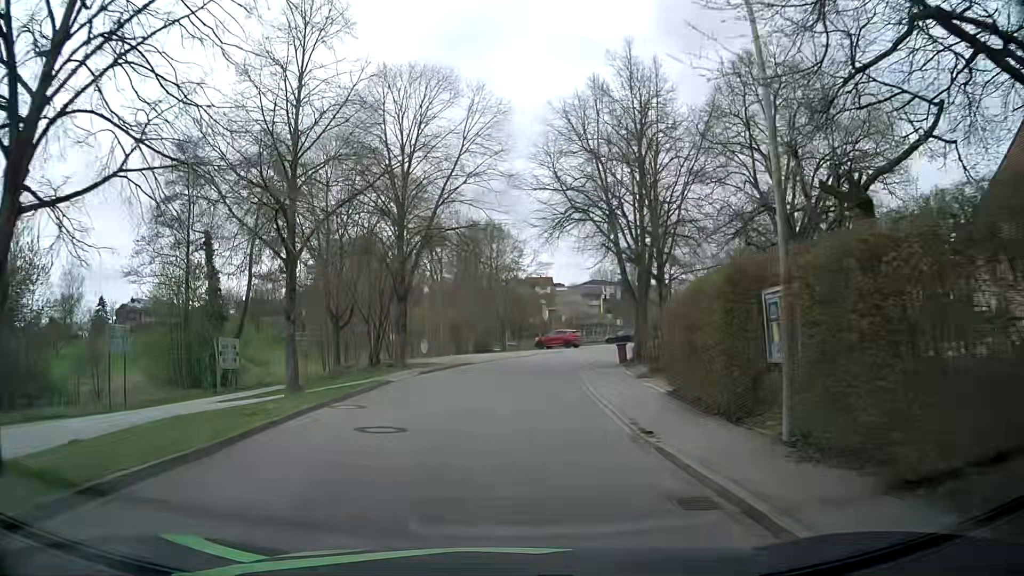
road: residential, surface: asphalt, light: Day
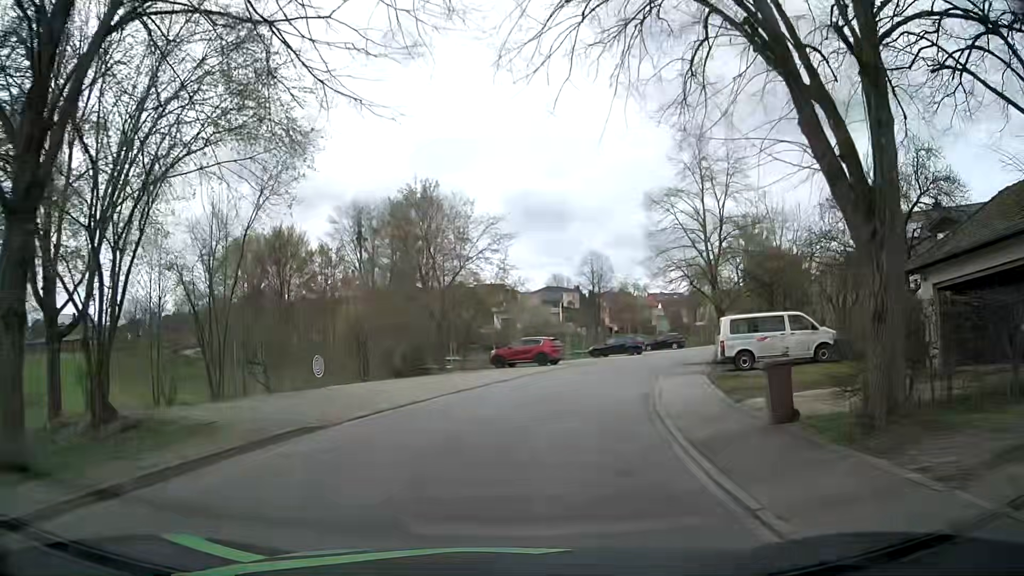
(+0.6, +21.3) m; +5°
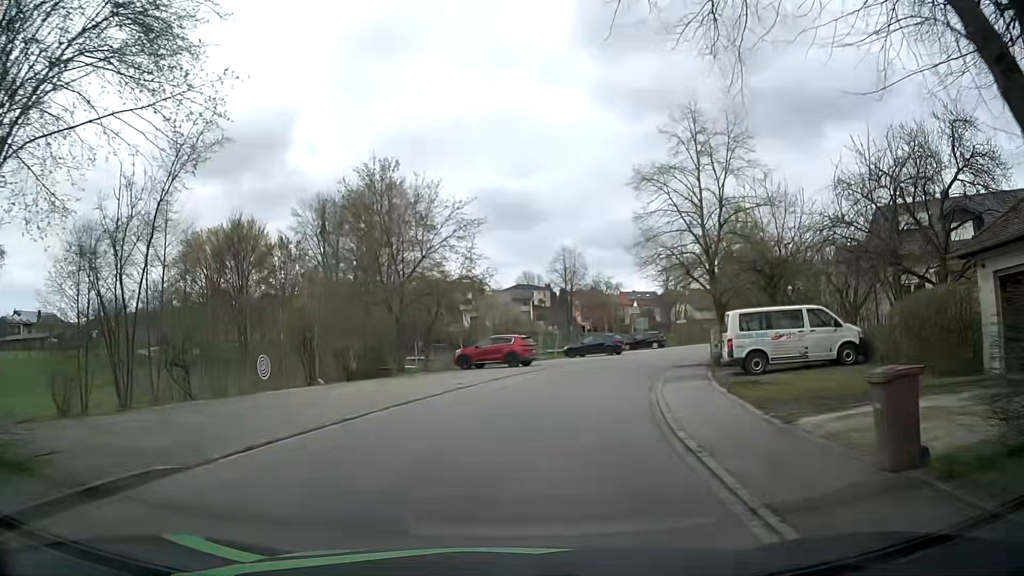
(0.0, +4.1) m; +2°
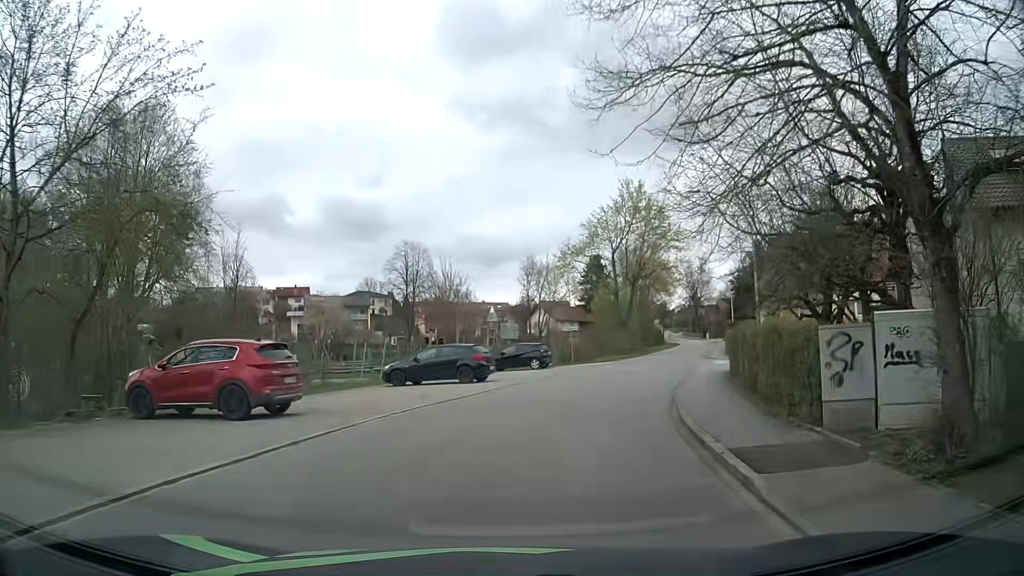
(+2.2, +20.5) m; +12°
(+1, +10) (+3, +20) (+6, +29) (+9, +39) (+13, +48) (+16, +58) (+19, +67) (+23, +76) (+26, +86) (+29, +95) m
